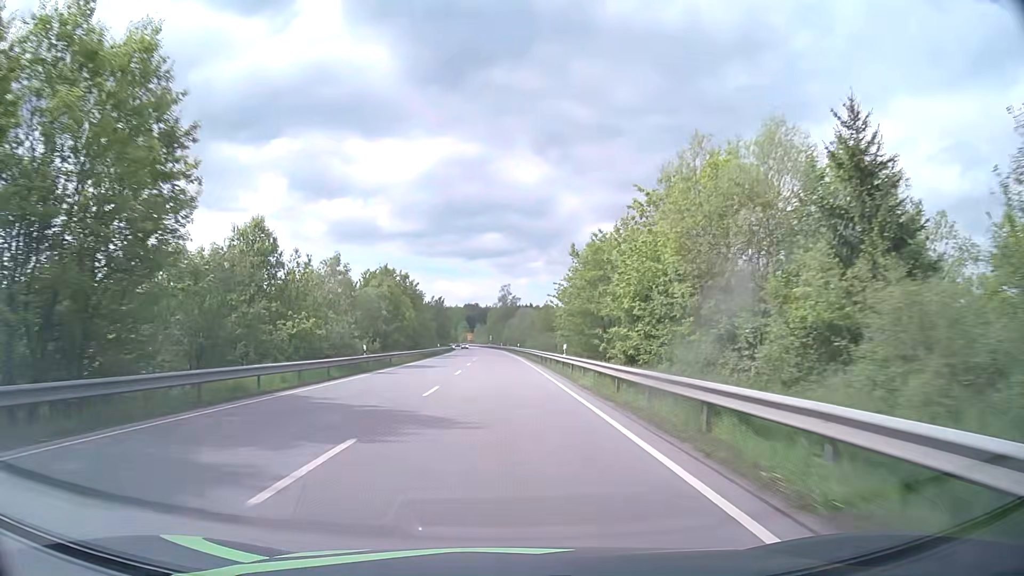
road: primary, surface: asphalt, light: Day
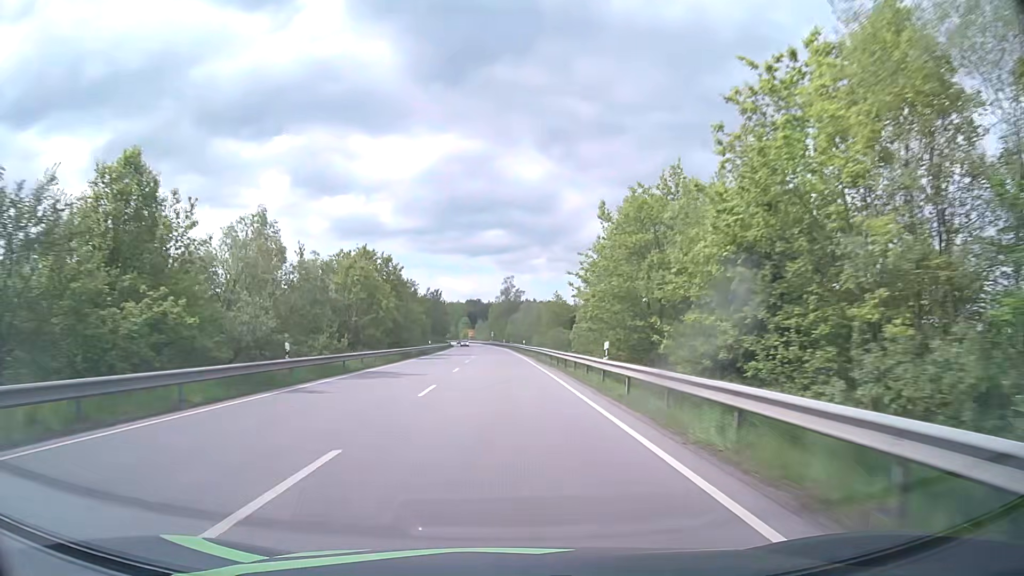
(0.0, +13.1) m; 0°
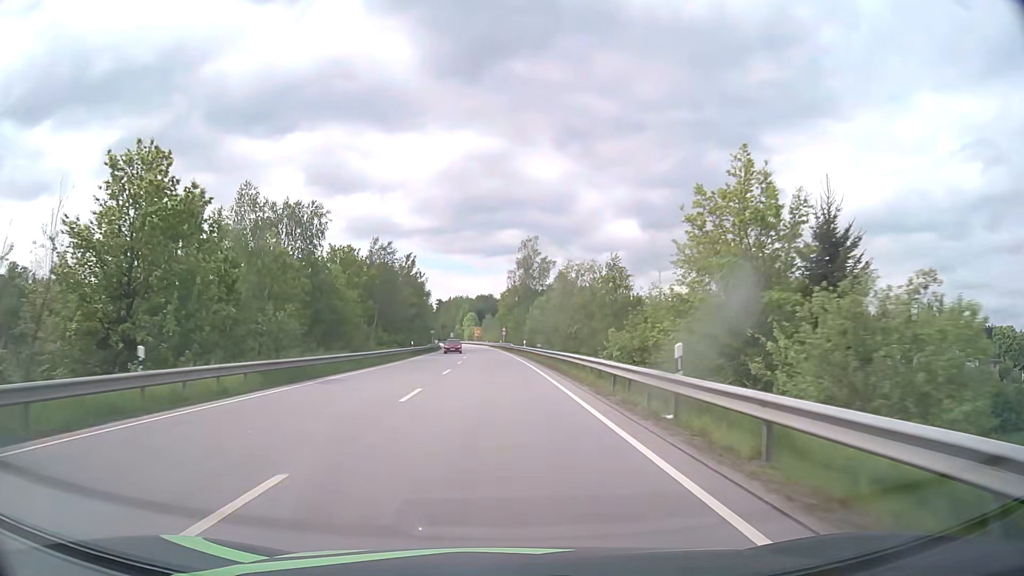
(-0.5, +61.4) m; -1°
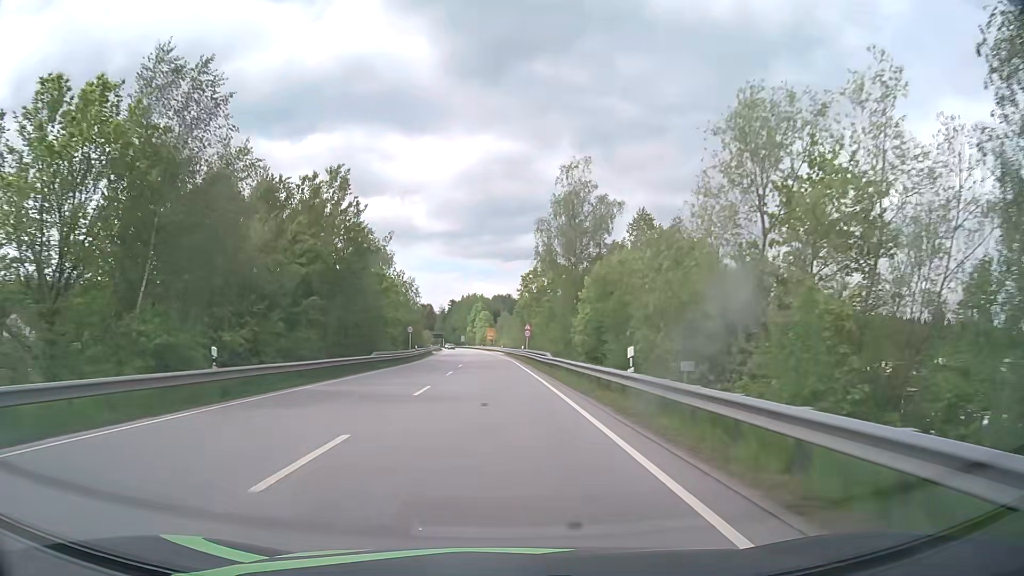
(-0.5, +44.7) m; -1°
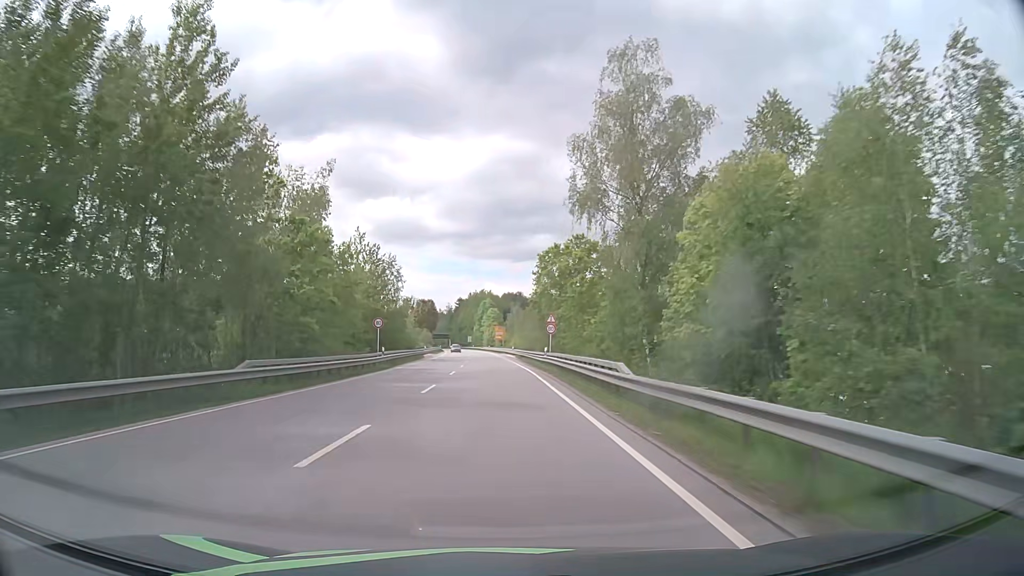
(-0.2, +22.6) m; -1°
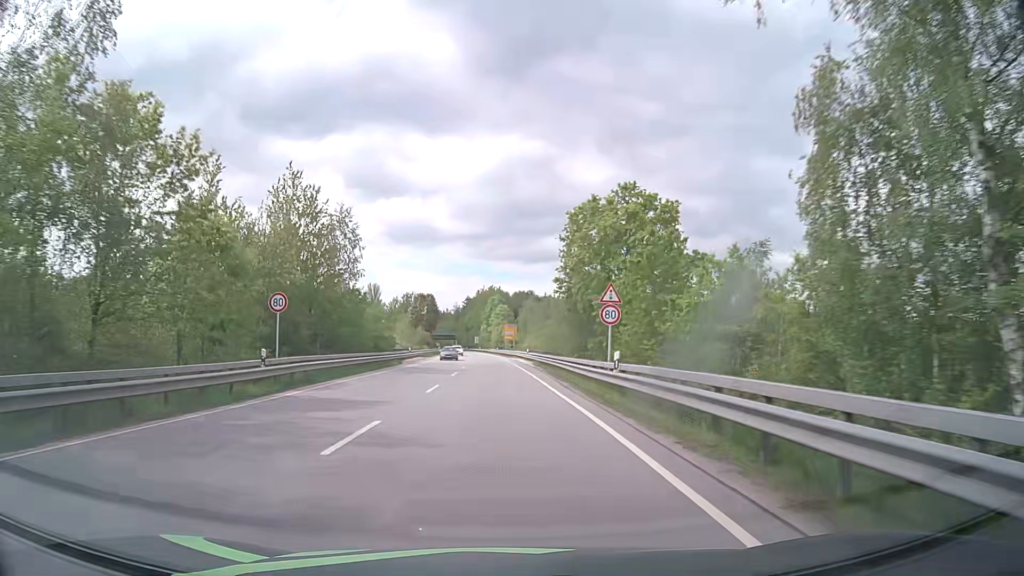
(-0.1, +23.4) m; -1°
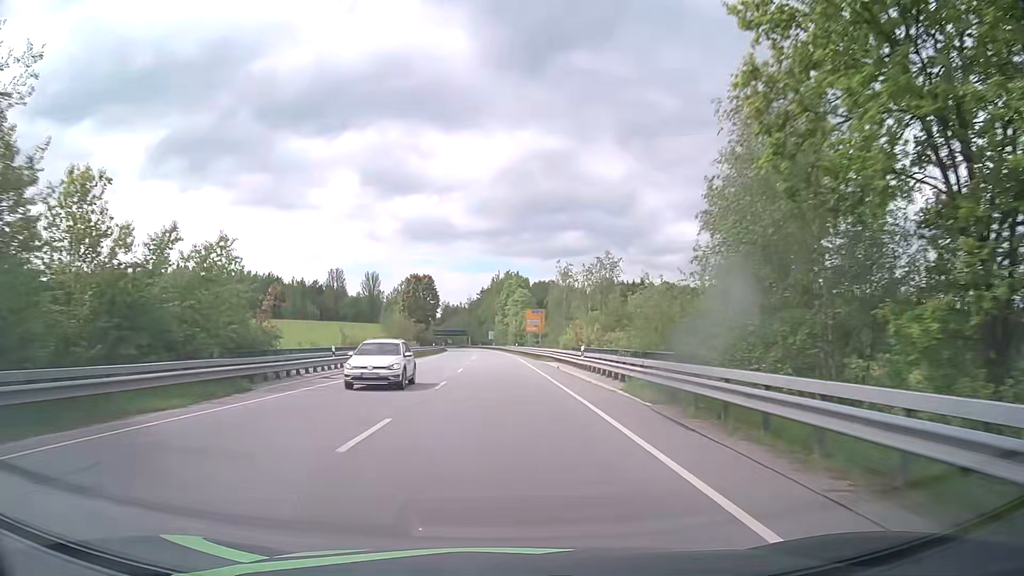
(-0.4, +36.1) m; -1°
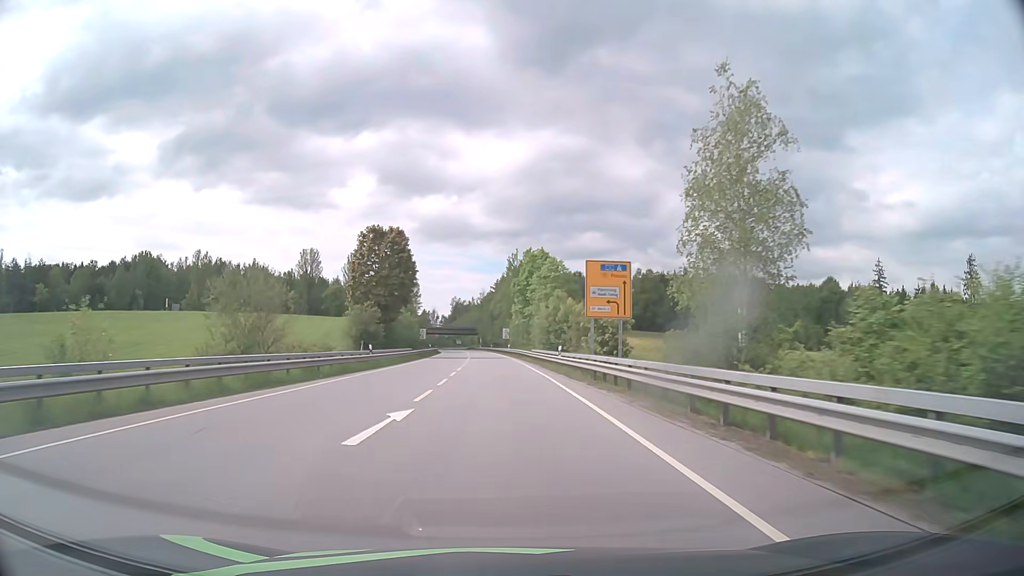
(-0.7, +47.9) m; -2°
(0, +10) (0, +20) (0, +30) (0, +40) (-1, +50) (-1, +60) (-2, +70) (-2, +80) (-3, +90) (-3, +100) m
